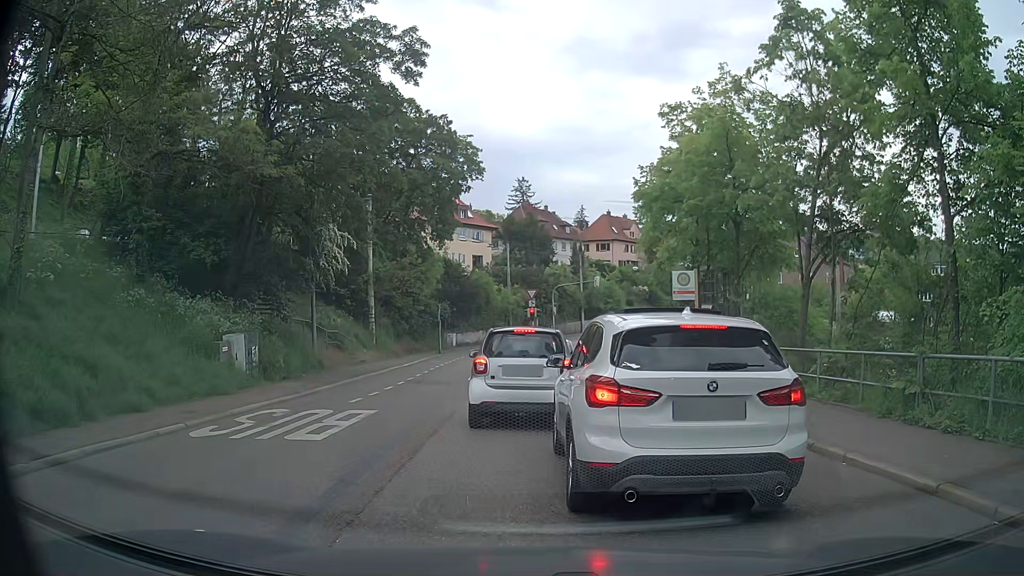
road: secondary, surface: asphalt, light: Day
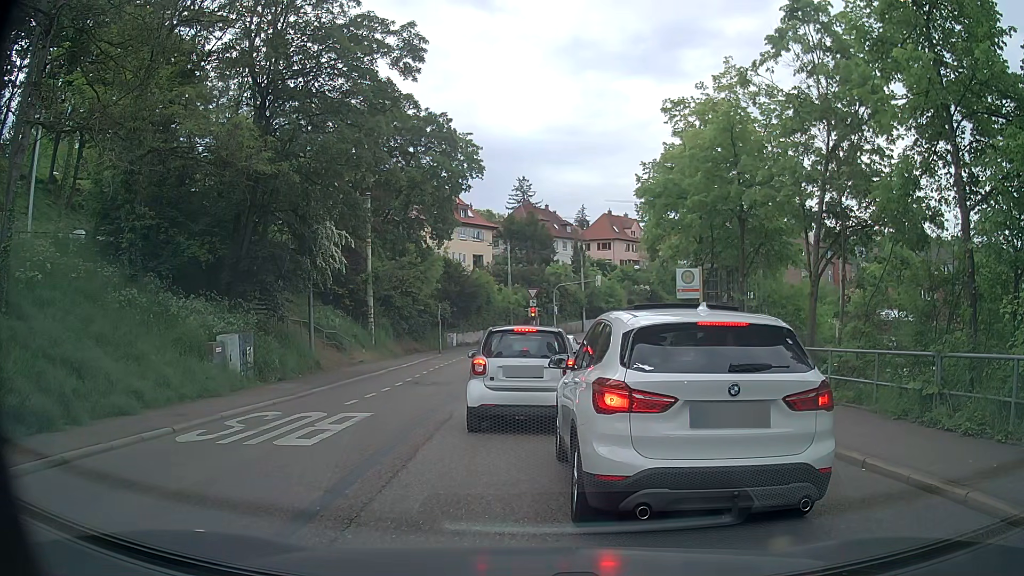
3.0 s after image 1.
(0.0, +0.5) m; 0°
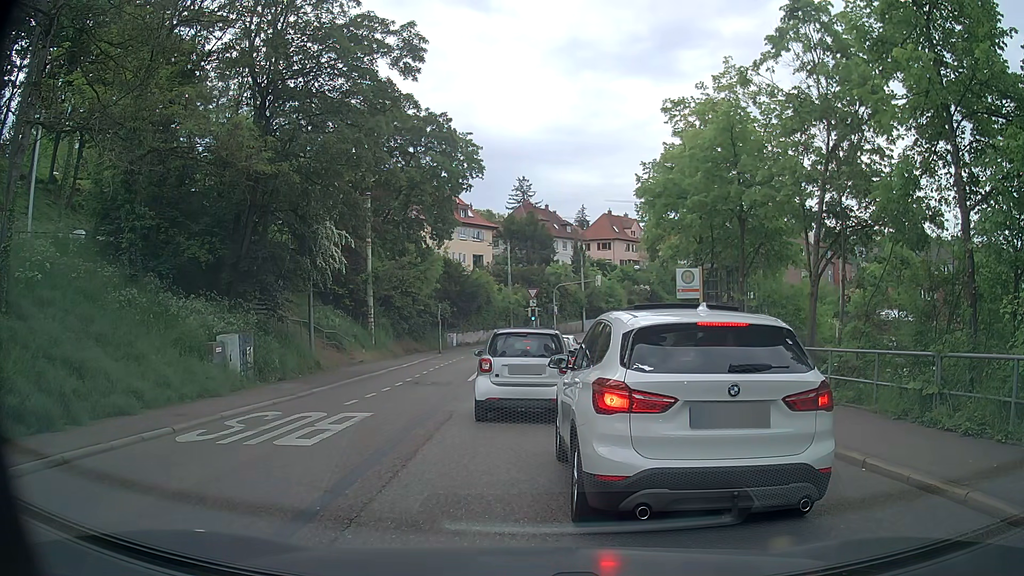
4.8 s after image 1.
(0.0, 0.0) m; 0°
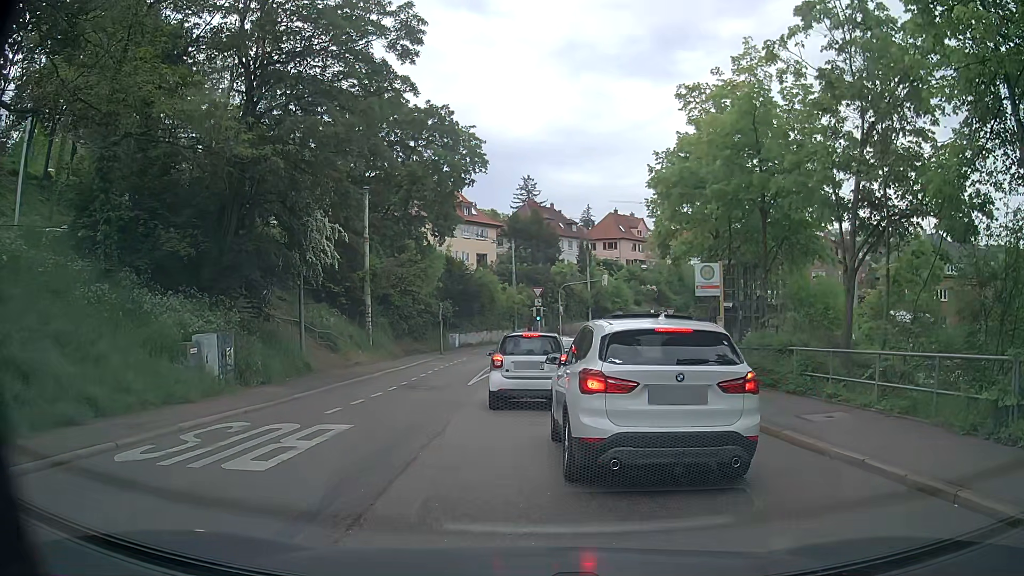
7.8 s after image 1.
(0.0, +1.9) m; -1°
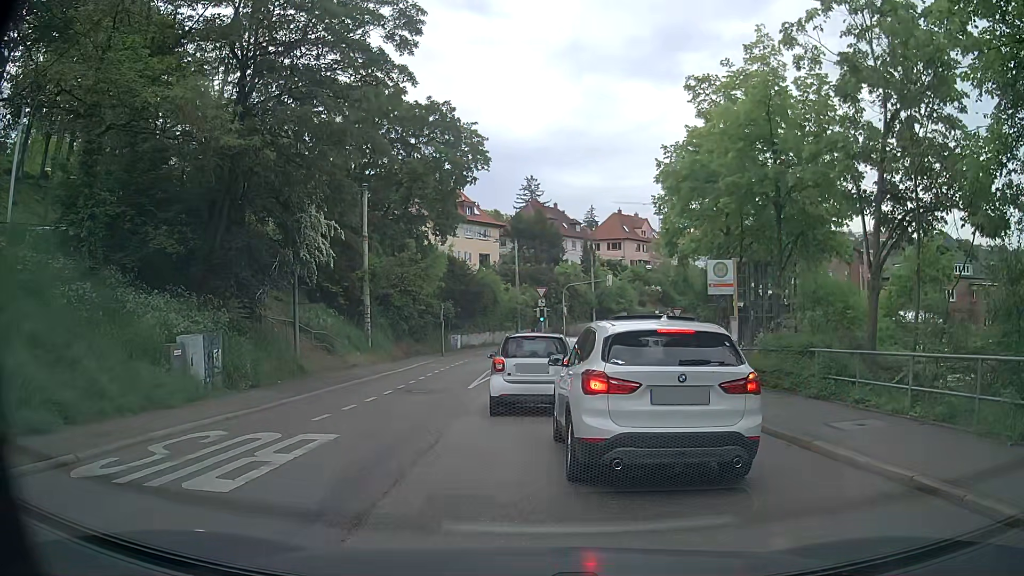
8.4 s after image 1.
(0.0, +1.0) m; +2°
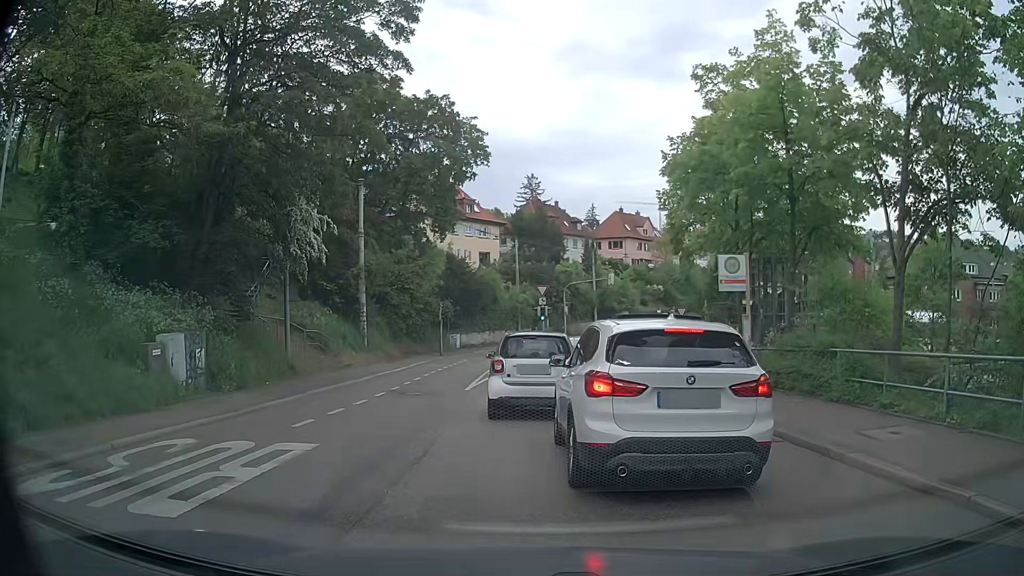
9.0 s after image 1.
(-0.1, +1.0) m; -1°
